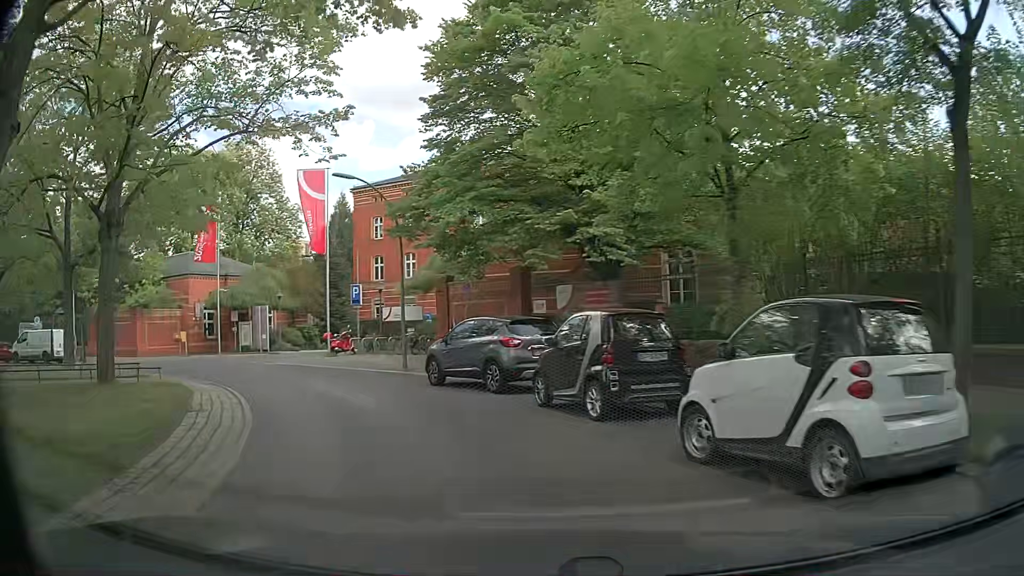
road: residential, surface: asphalt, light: Day
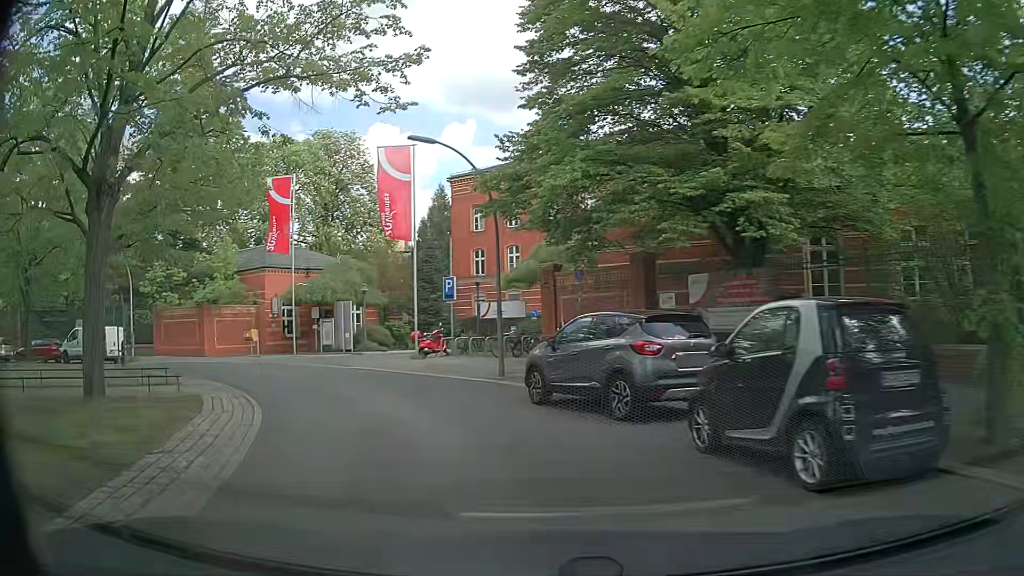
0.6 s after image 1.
(-0.3, +4.2) m; -8°
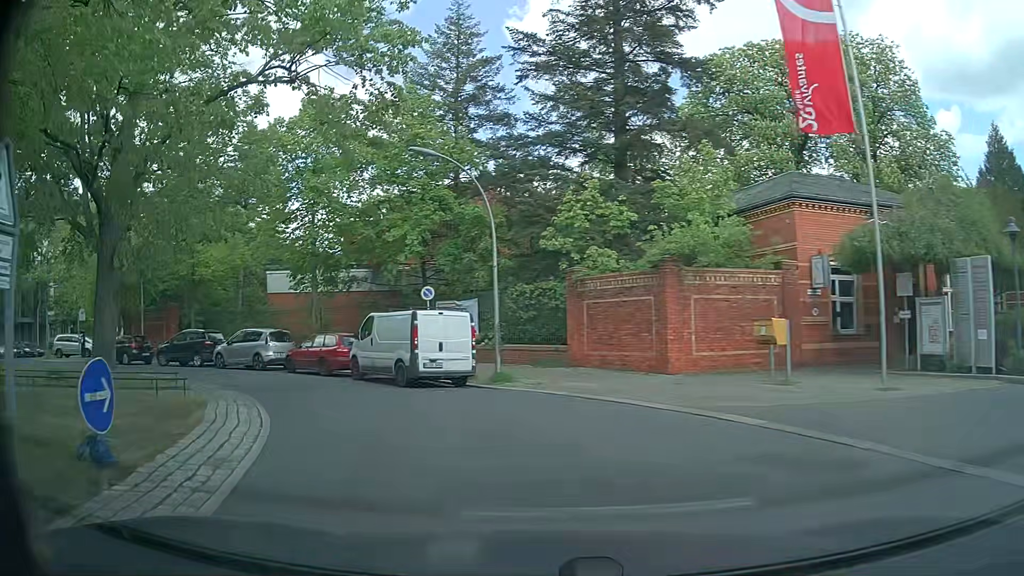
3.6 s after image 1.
(-7.7, +19.4) m; -44°
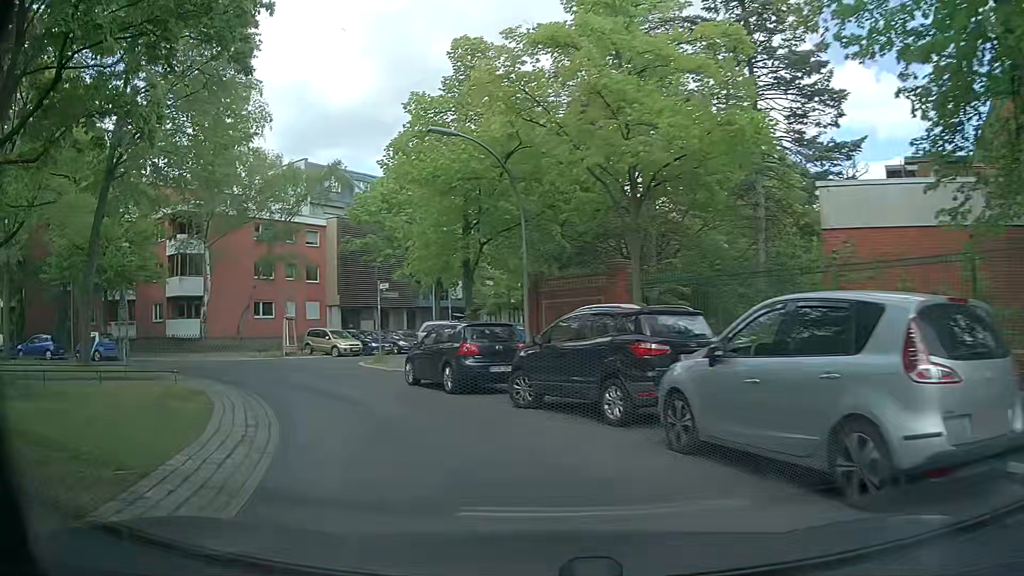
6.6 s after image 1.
(-8.1, +19.8) m; -45°
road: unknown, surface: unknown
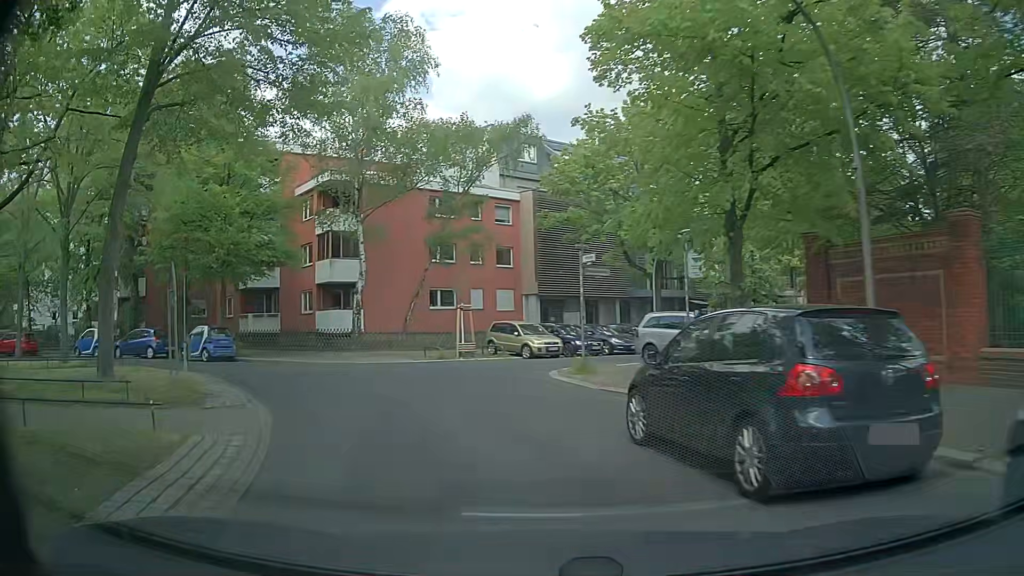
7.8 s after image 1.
(-1.4, +8.7) m; -18°
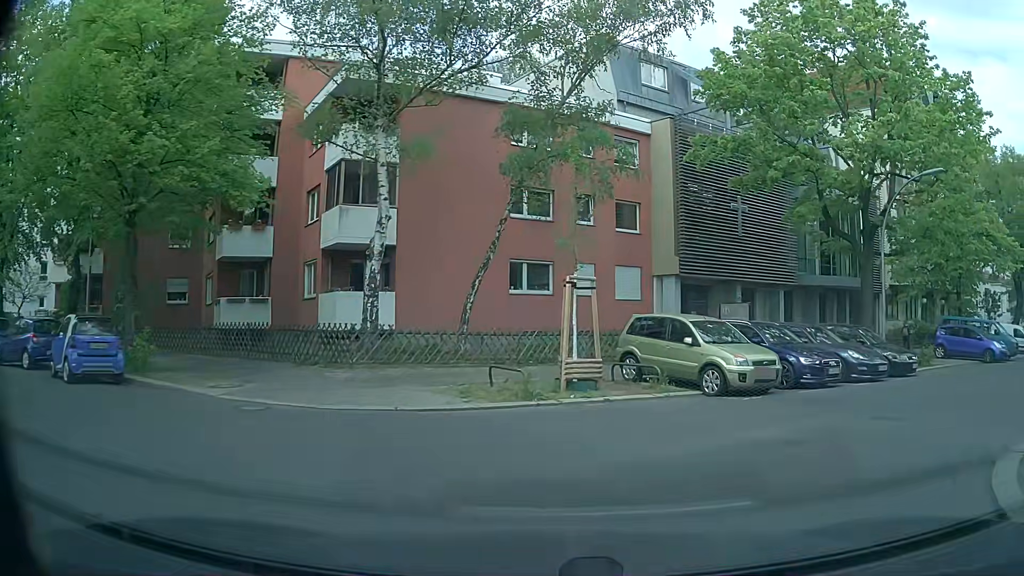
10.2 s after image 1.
(-2.1, +15.0) m; -8°
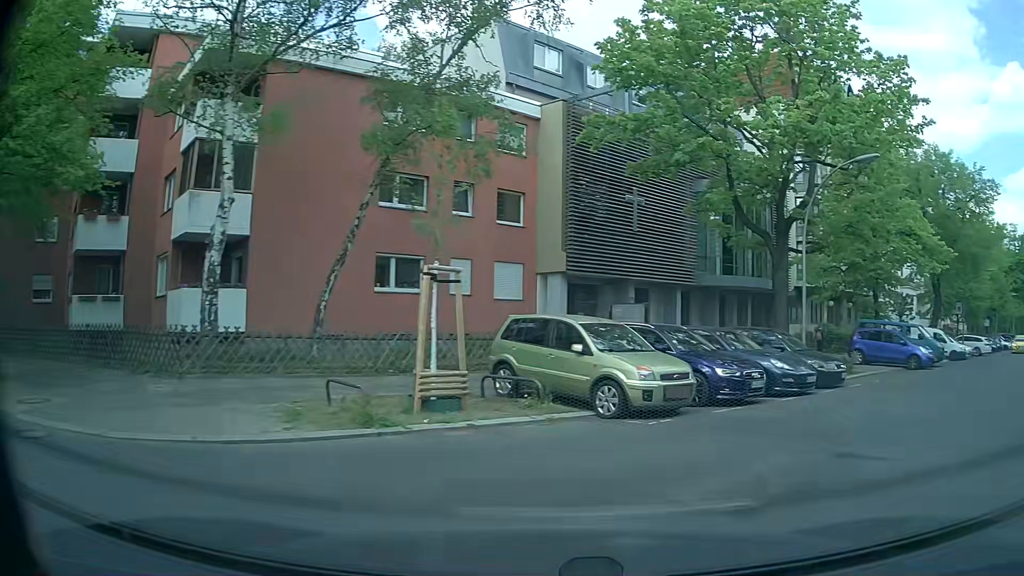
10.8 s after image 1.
(+0.2, +2.8) m; +9°
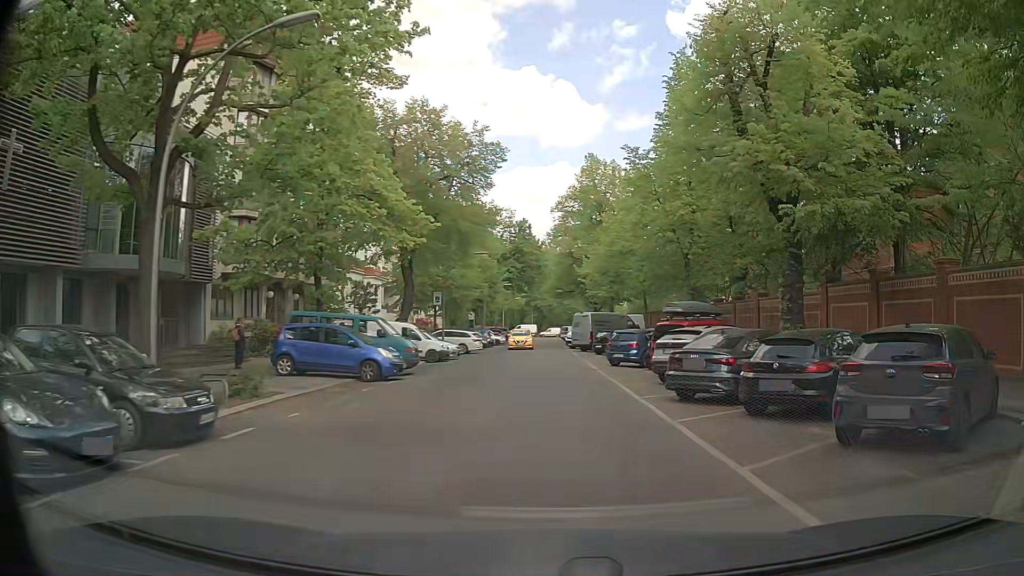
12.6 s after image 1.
(+3.9, +8.2) m; +45°
